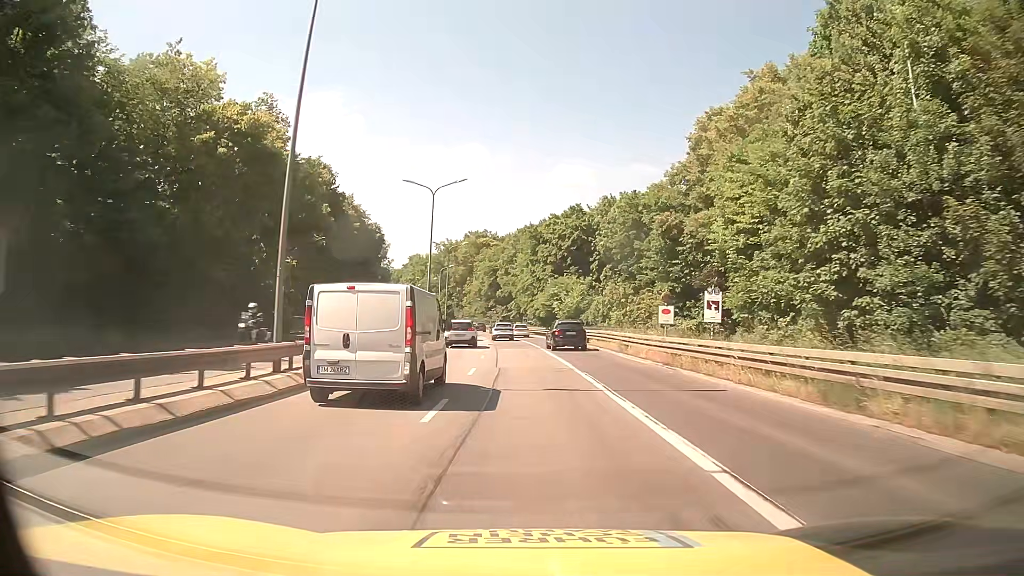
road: trunk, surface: asphalt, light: Day
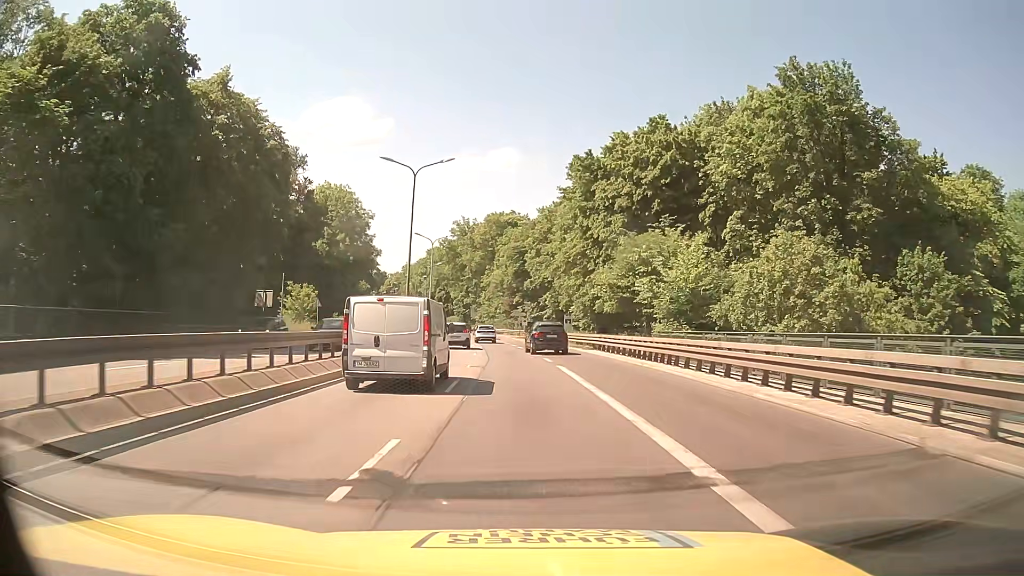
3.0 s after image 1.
(-0.8, +40.3) m; -3°
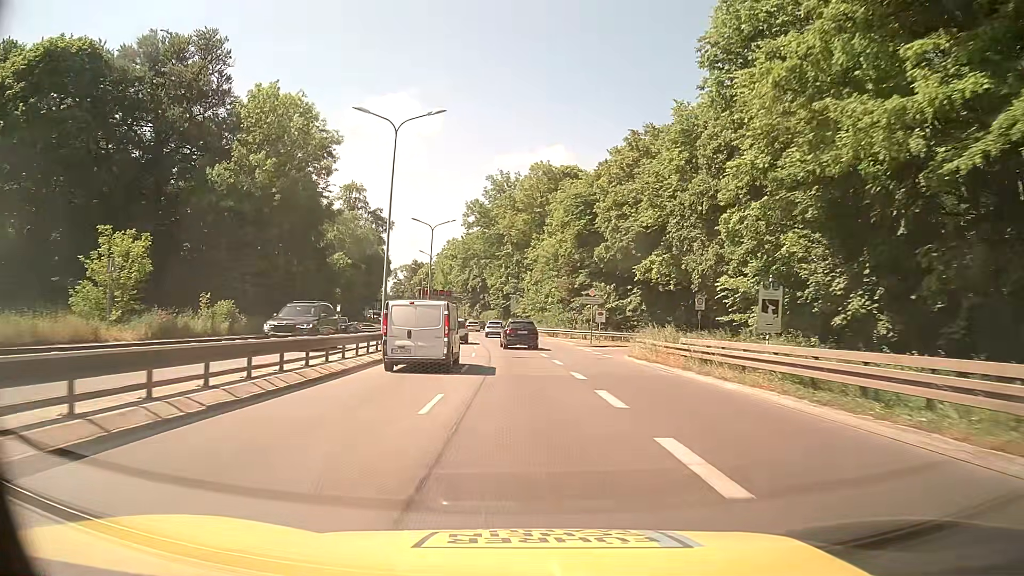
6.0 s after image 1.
(-1.3, +40.3) m; -4°
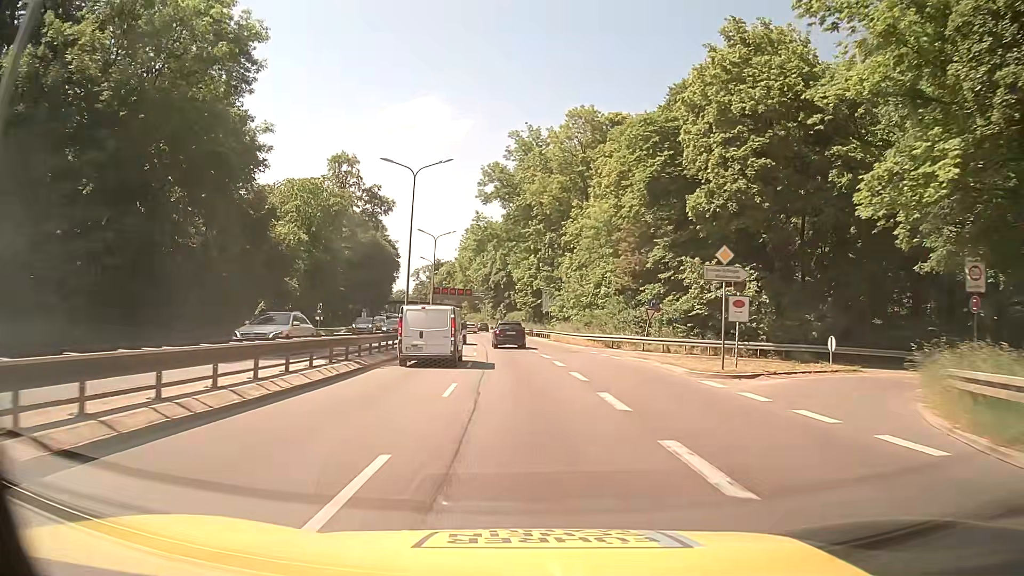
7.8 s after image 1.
(-0.6, +24.2) m; -2°
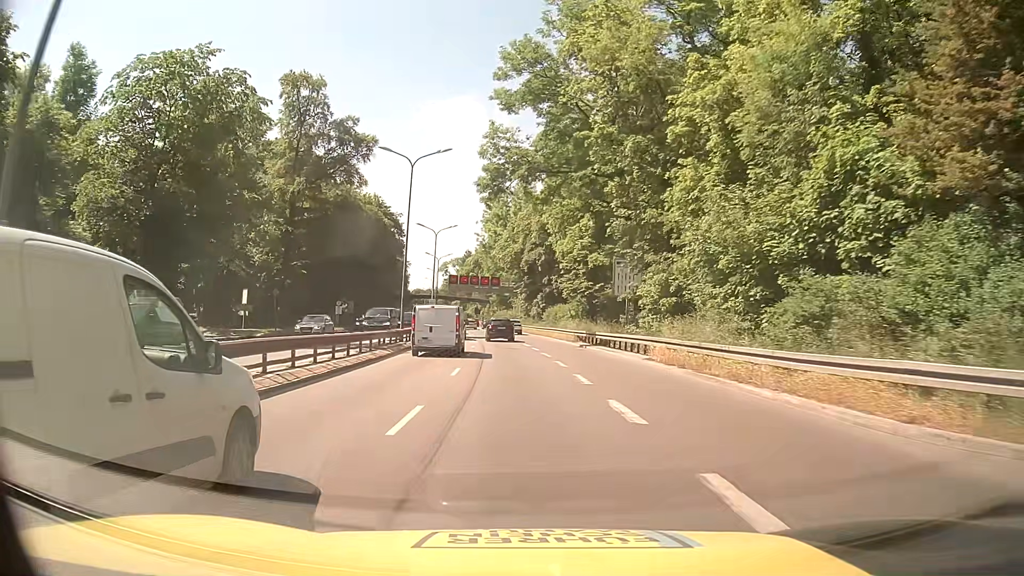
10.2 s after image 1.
(-0.9, +32.2) m; -4°
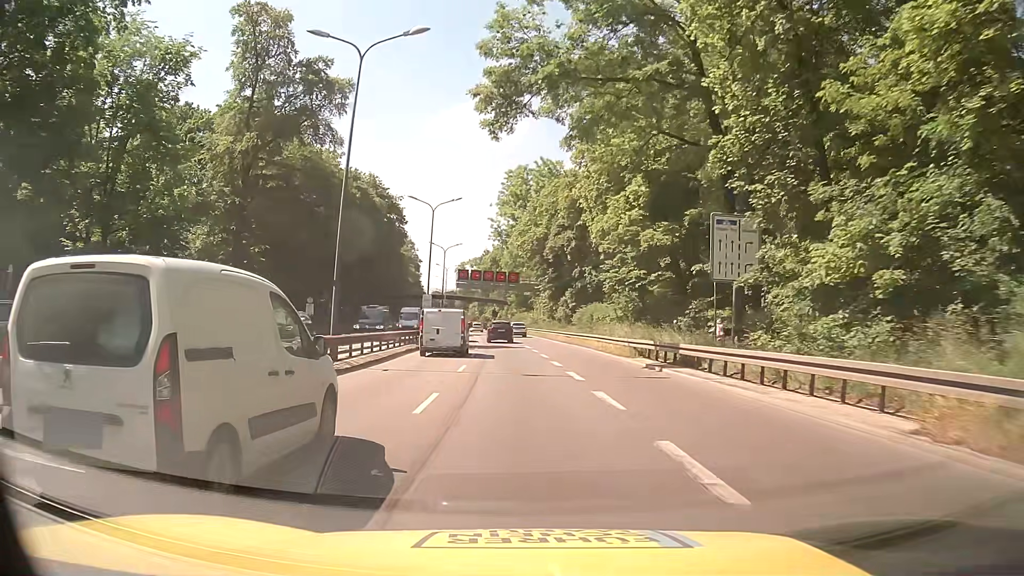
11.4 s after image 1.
(-0.1, +16.1) m; -1°
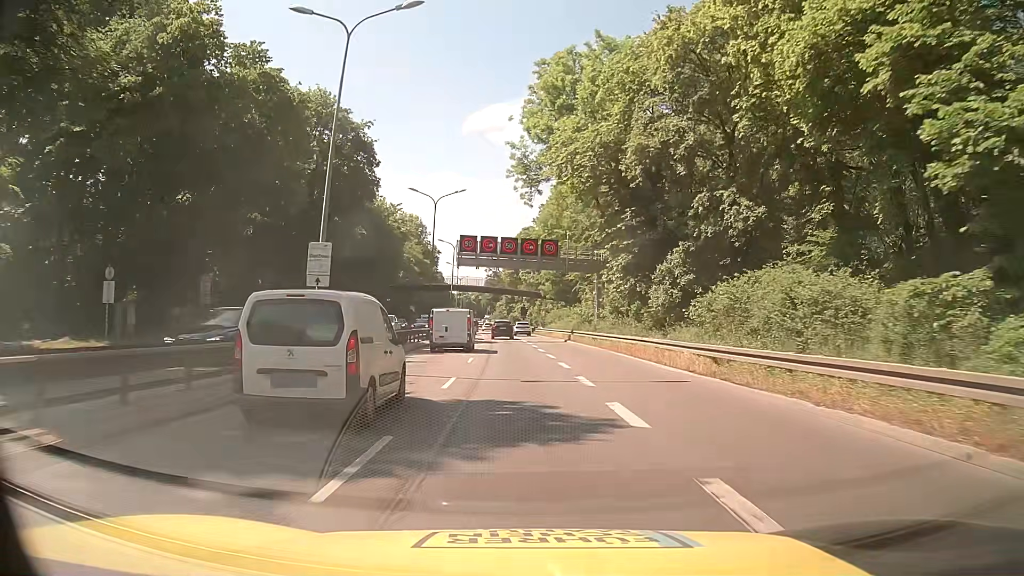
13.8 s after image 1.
(-0.8, +32.2) m; -3°
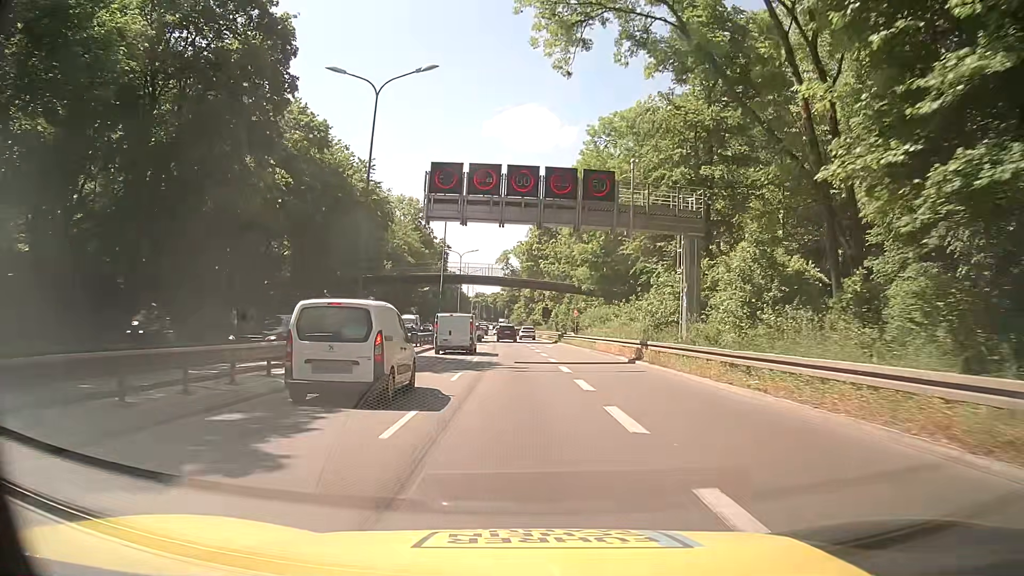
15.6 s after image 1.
(-0.4, +24.4) m; -1°
(0, +10) (0, +20) (-1, +30) (-1, +40) (-1, +50) (-2, +60) (-2, +70) (-3, +80) (-3, +90) (-4, +100) m
